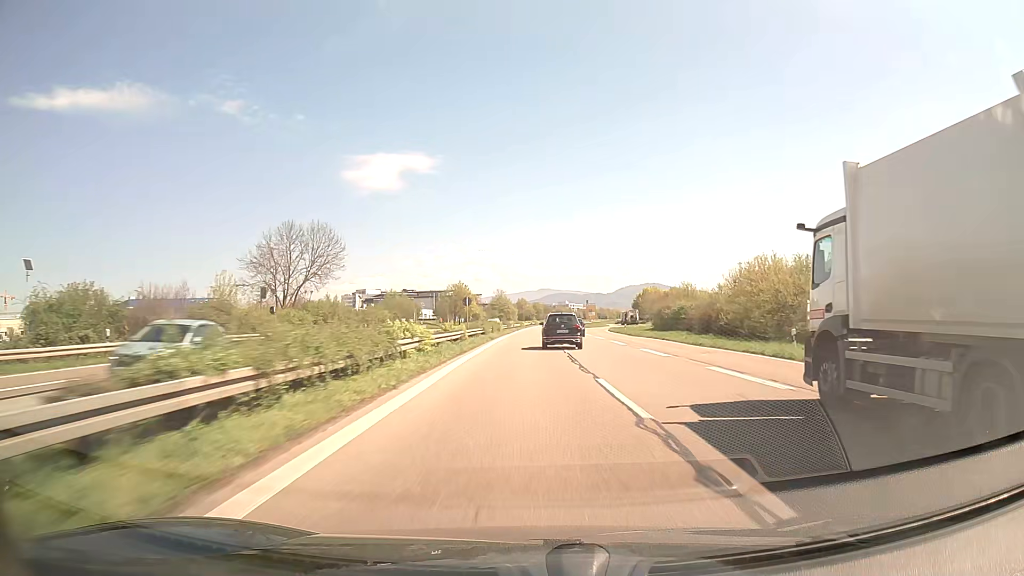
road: trunk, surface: asphalt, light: Day
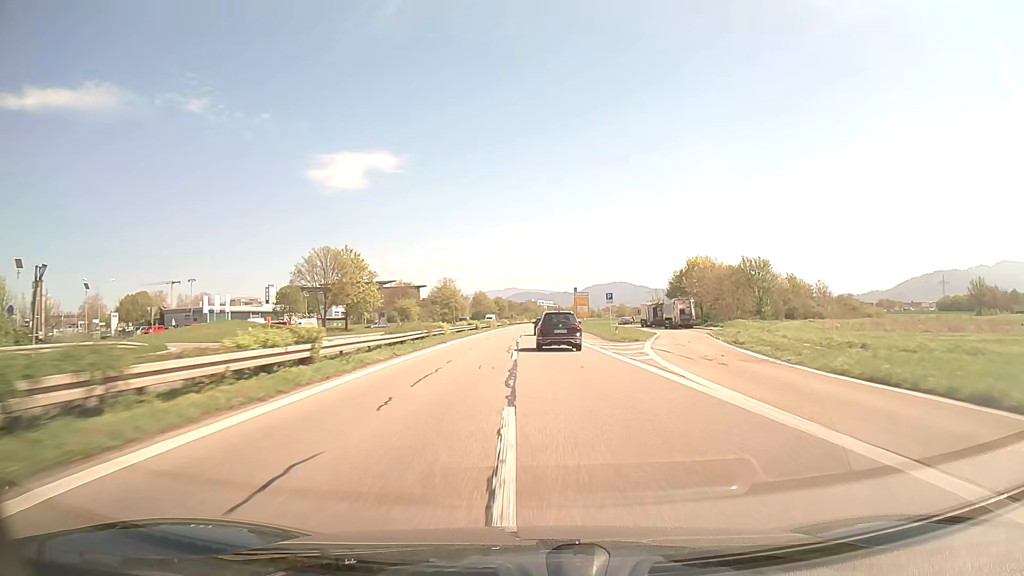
(+2.1, +77.5) m; +3°
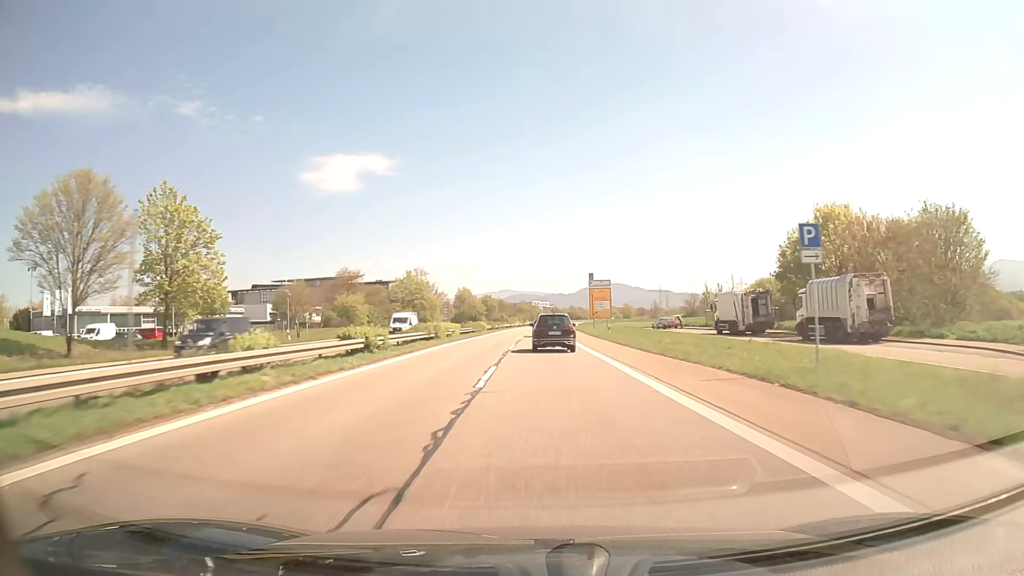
(+0.2, +44.6) m; +1°
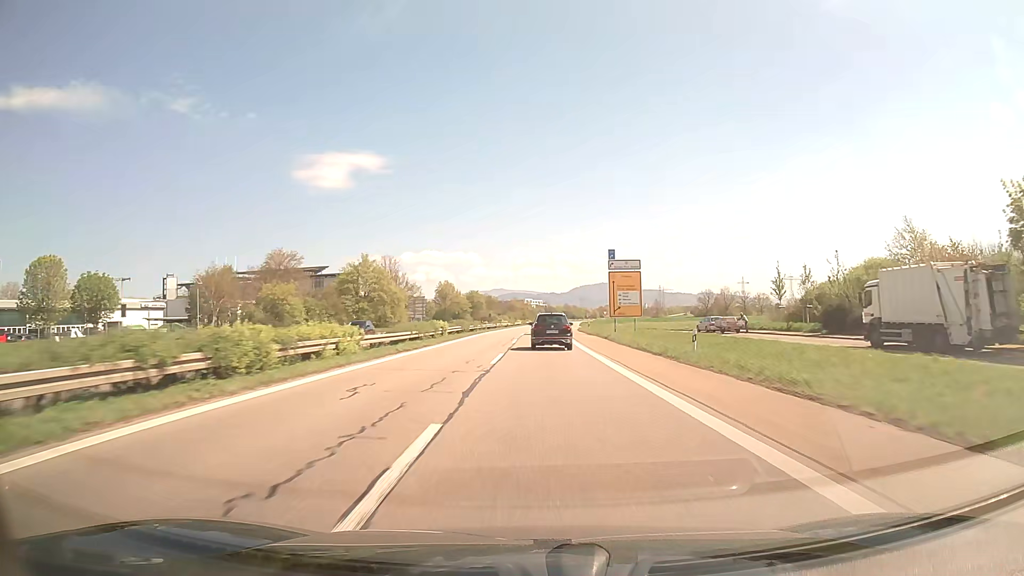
(0.0, +29.1) m; 0°
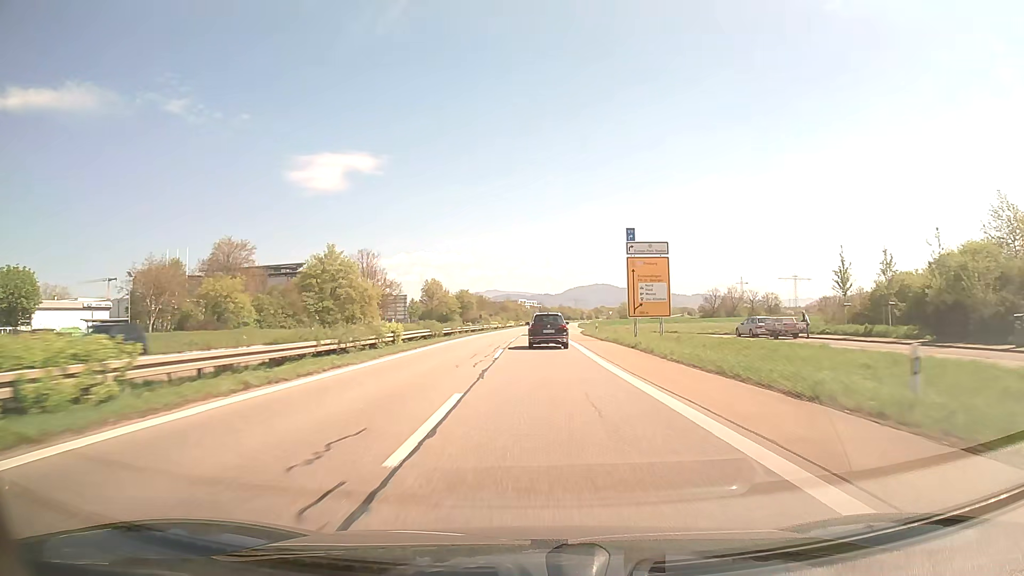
(+0.1, +14.5) m; 0°
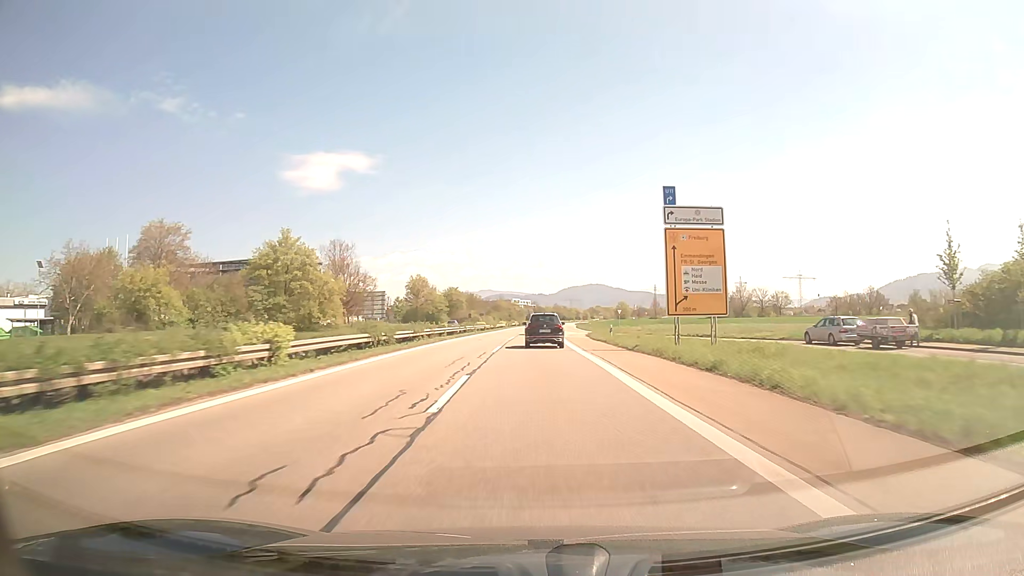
(+0.1, +14.5) m; +1°
